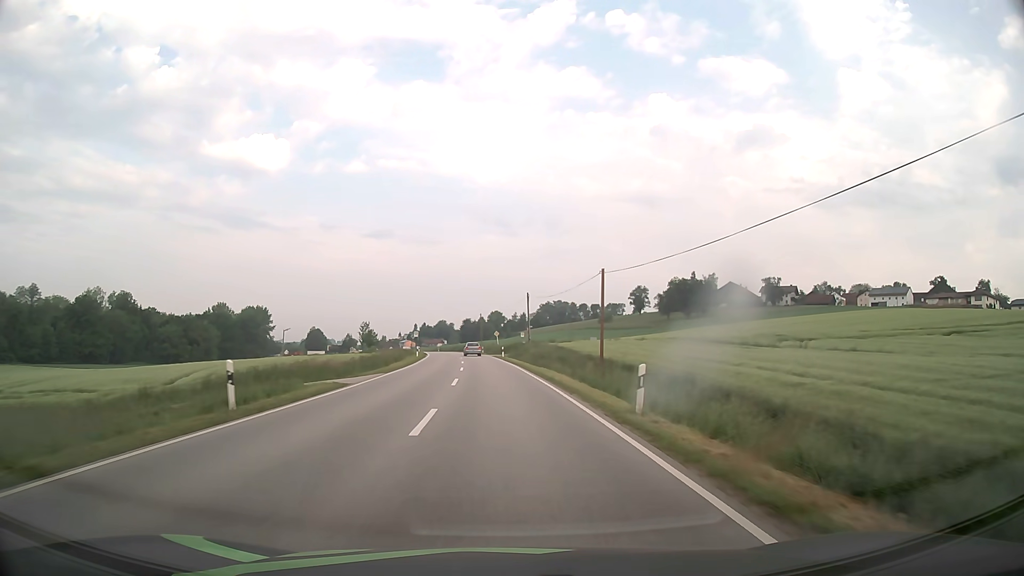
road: secondary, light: Day
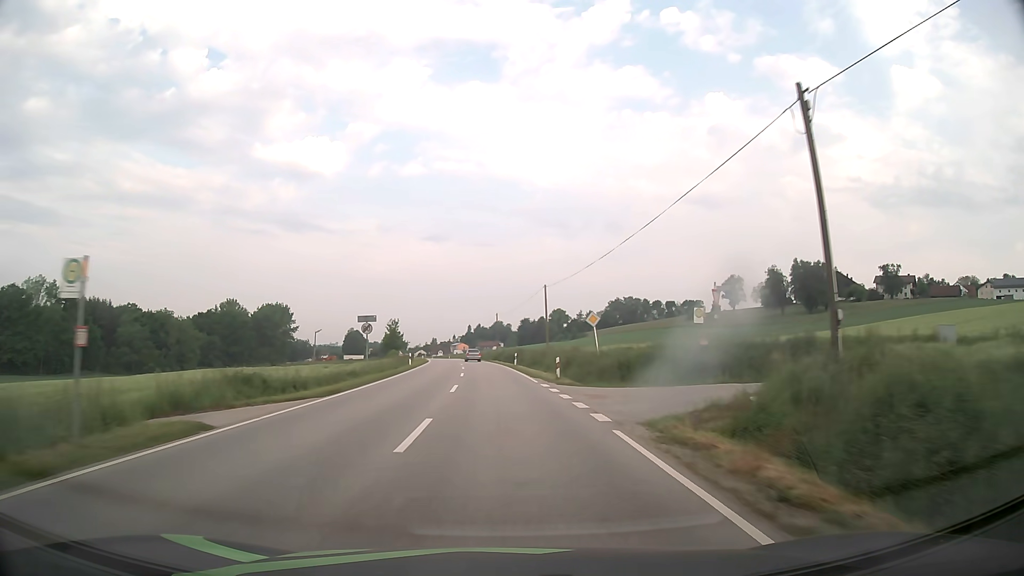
(-2.7, +61.6) m; -5°
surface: asphalt
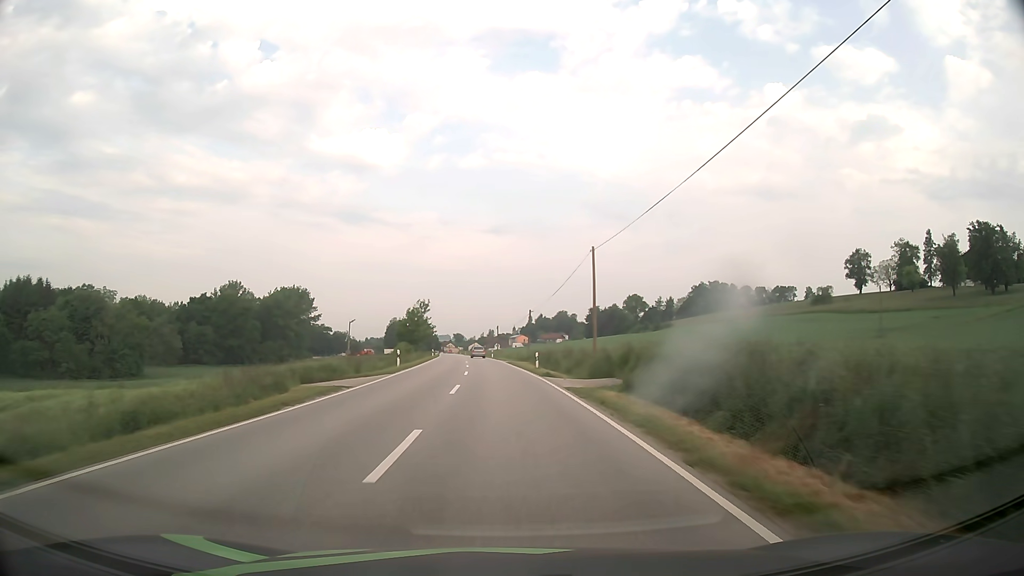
(-2.7, +62.3) m; -5°
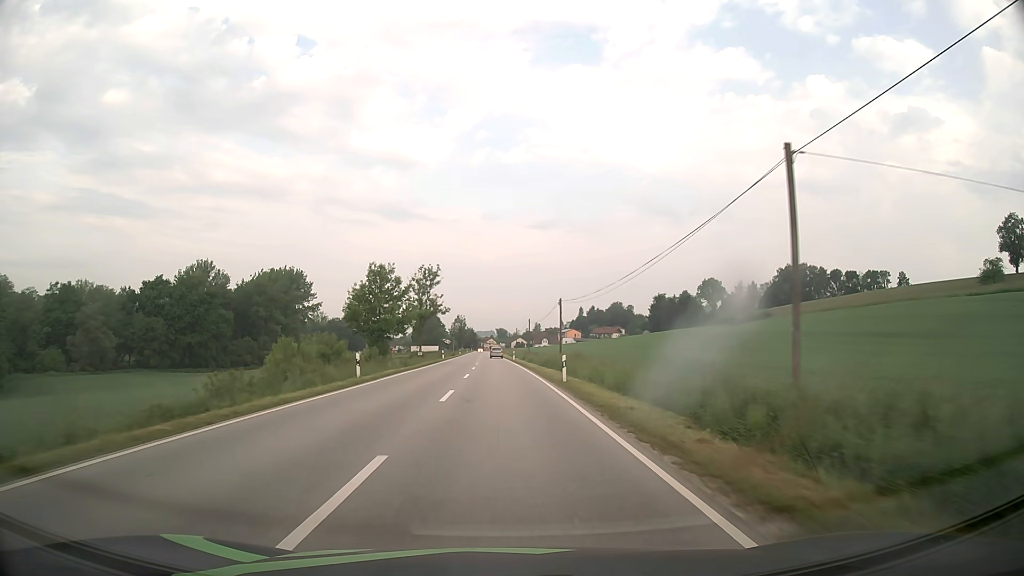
(-2.3, +62.8) m; -4°
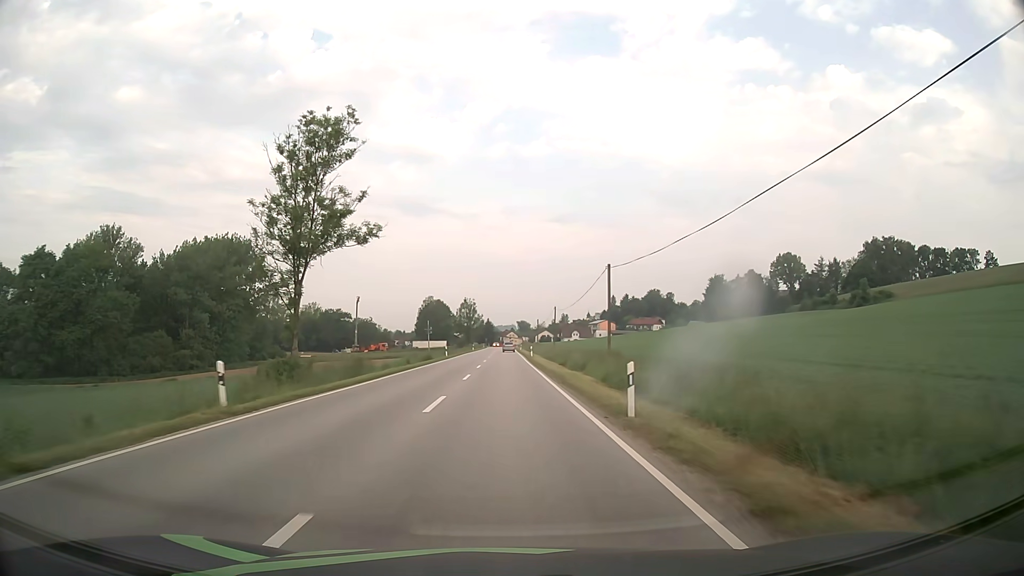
(-1.0, +63.0) m; -2°
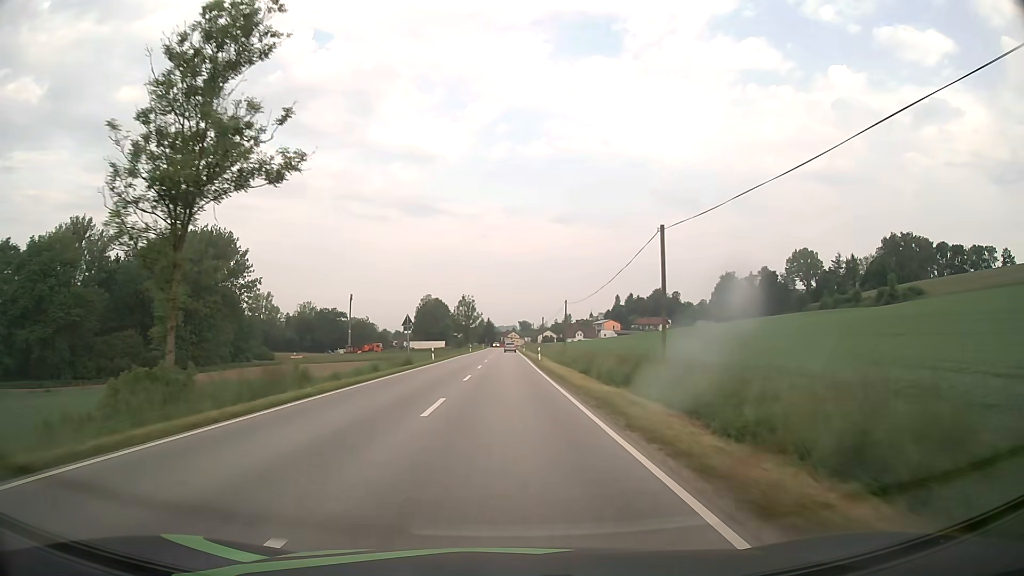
(0.0, +12.6) m; 0°
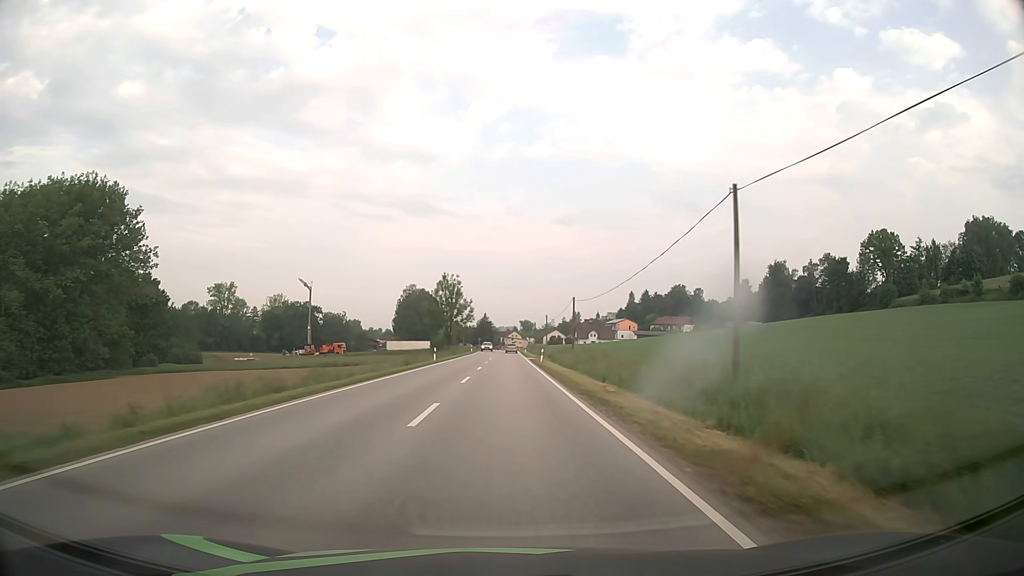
(0.0, +49.6) m; 0°
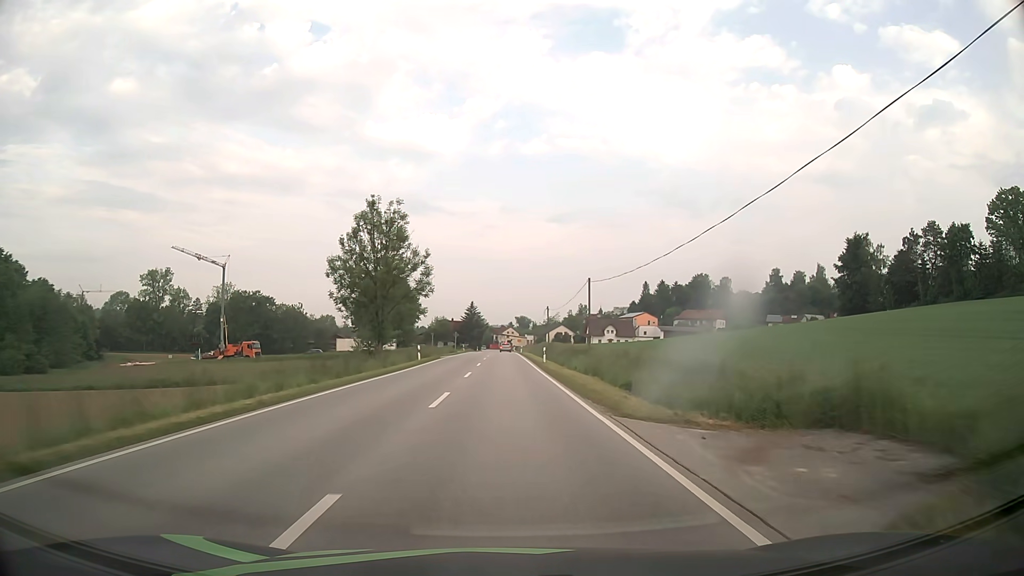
(+0.1, +56.6) m; 0°
(0, +10) (0, +20) (0, +30) (0, +40) (0, +50) (0, +60) (0, +70) (0, +80) (0, +90) (0, +100) m
